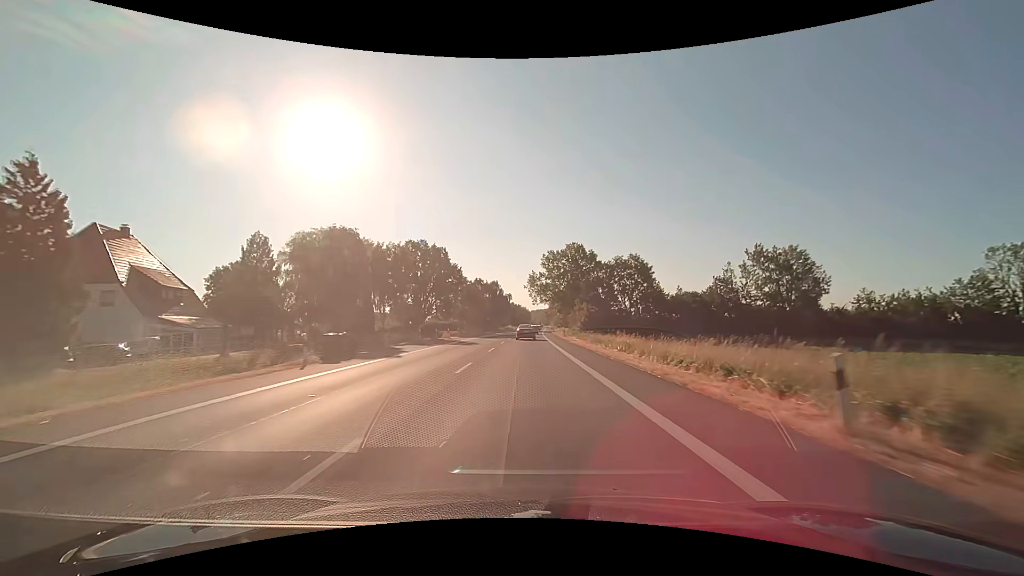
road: primary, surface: asphalt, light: Day
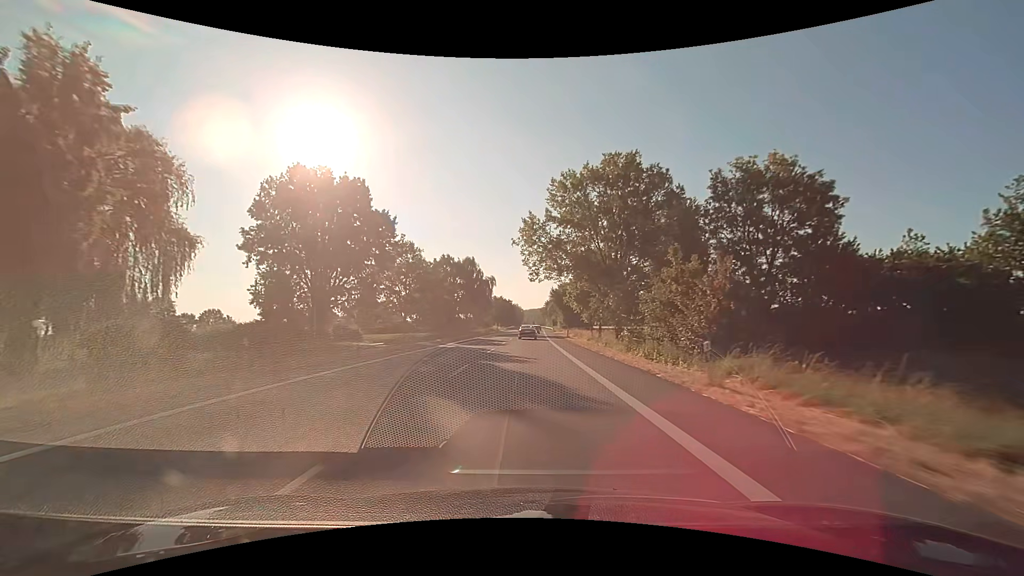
(+0.4, +49.3) m; +1°
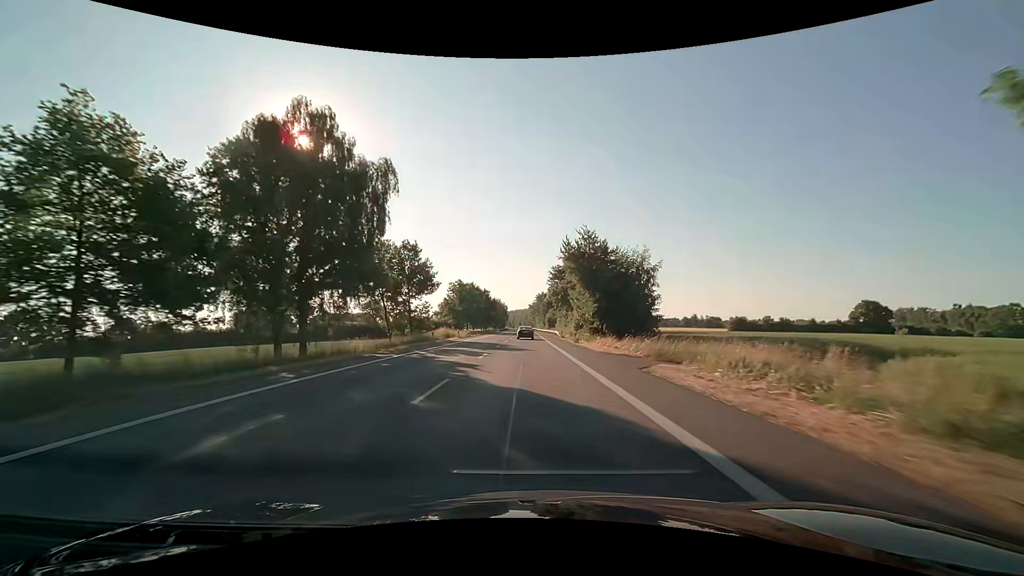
(+1.1, +64.7) m; +2°
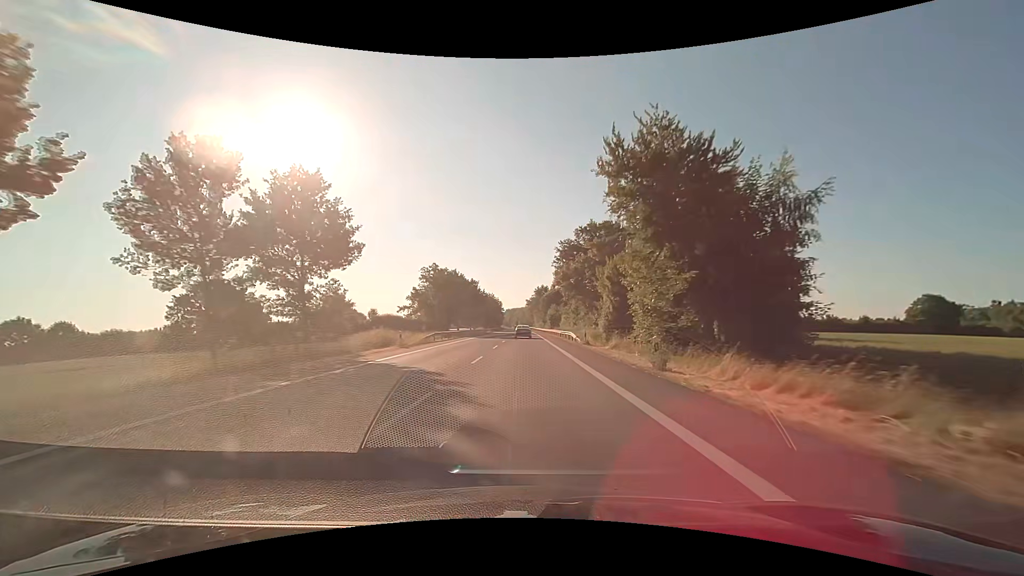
(+0.1, +26.9) m; 0°
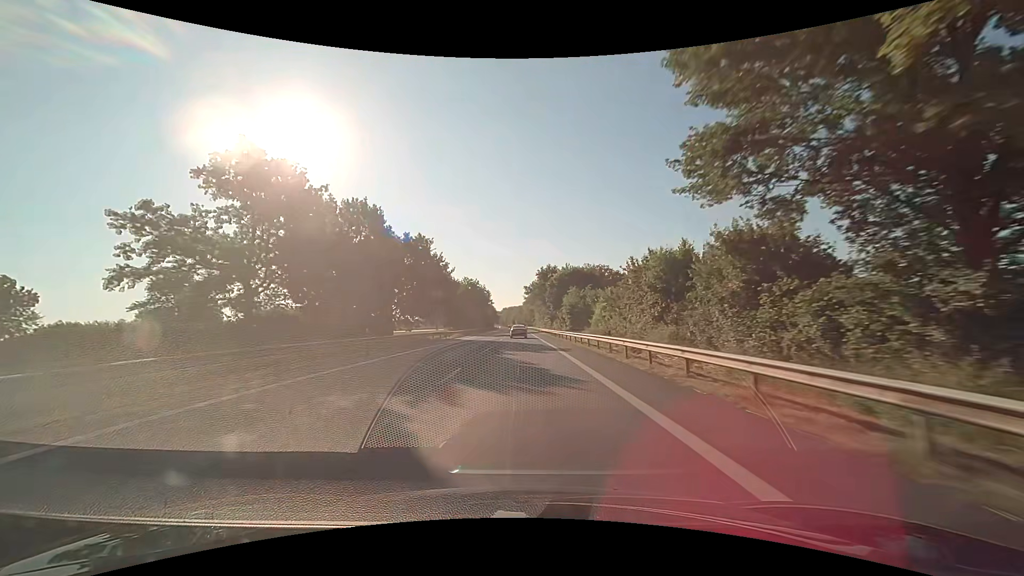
(+0.2, +55.0) m; 0°
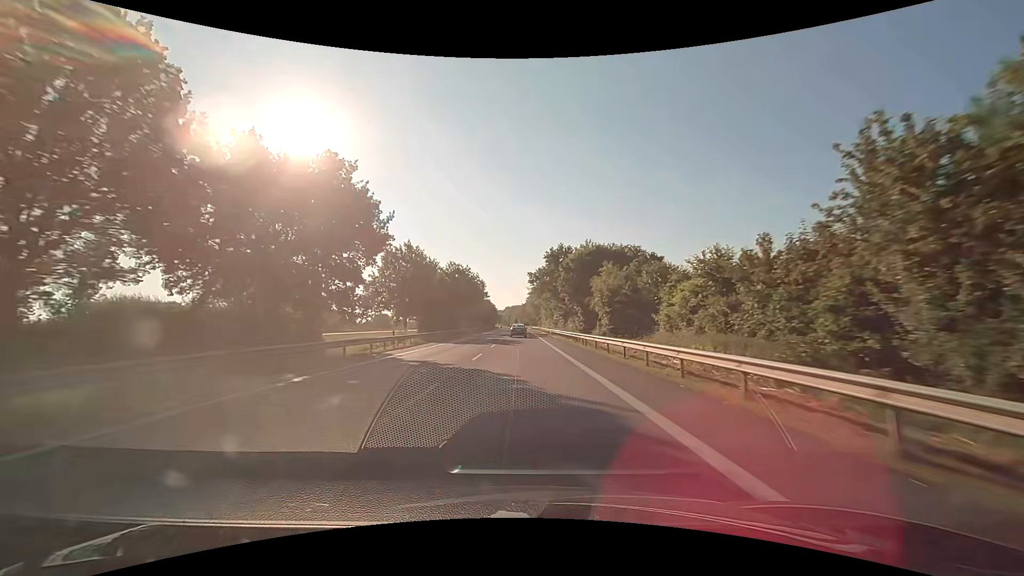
(-0.1, +27.7) m; 0°
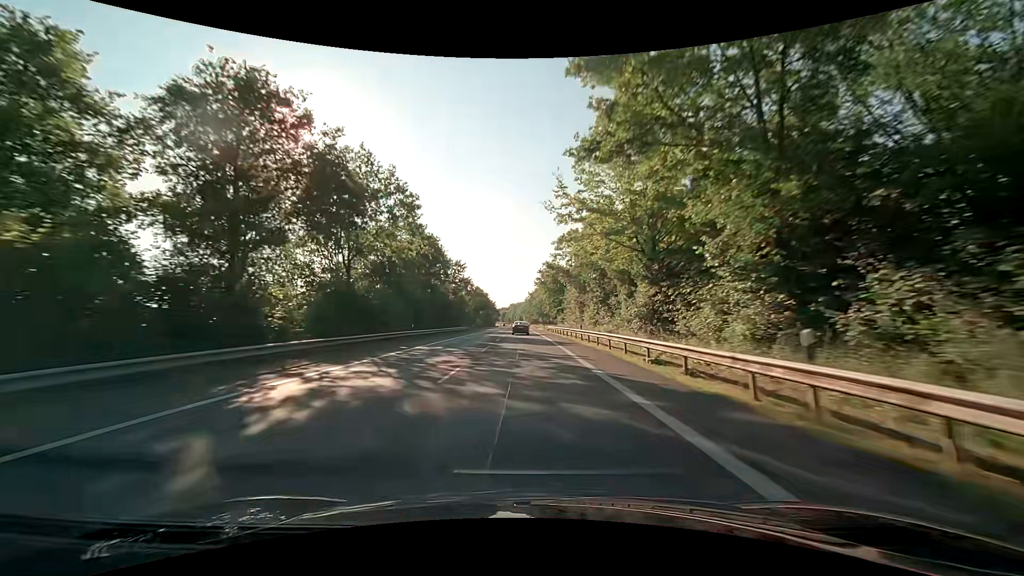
(-0.4, +69.0) m; -1°
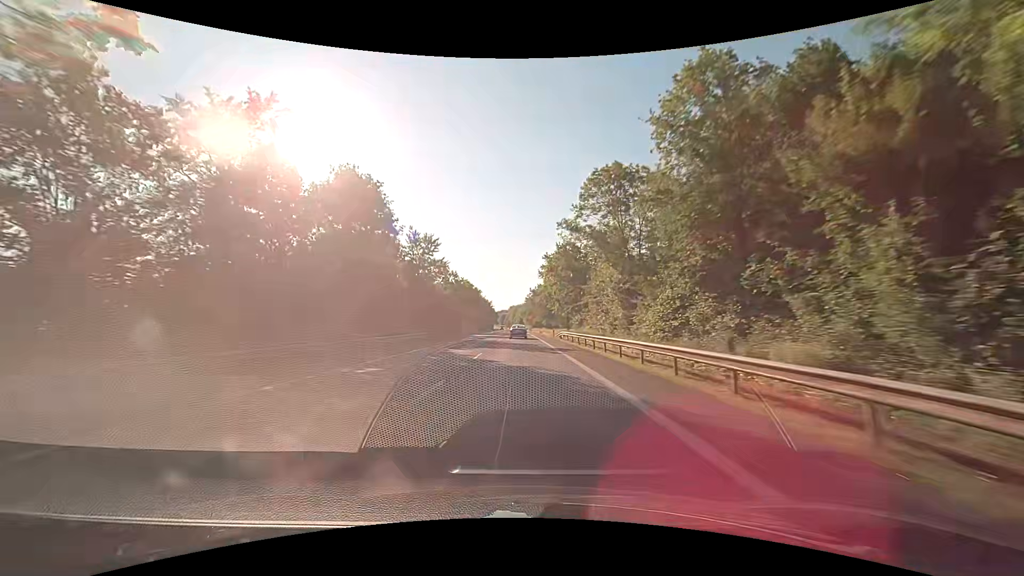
(+0.1, +27.3) m; 0°
(0, +10) (0, +20) (0, +30) (0, +40) (0, +50) (0, +60) (0, +70) (-1, +80) (-1, +90) (-1, +100) m
